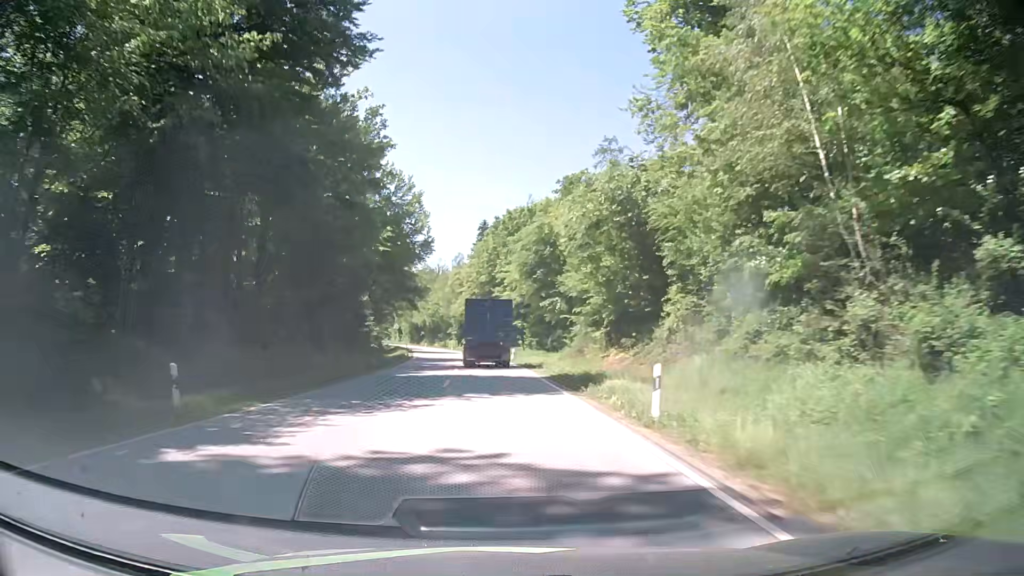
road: secondary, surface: asphalt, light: Day
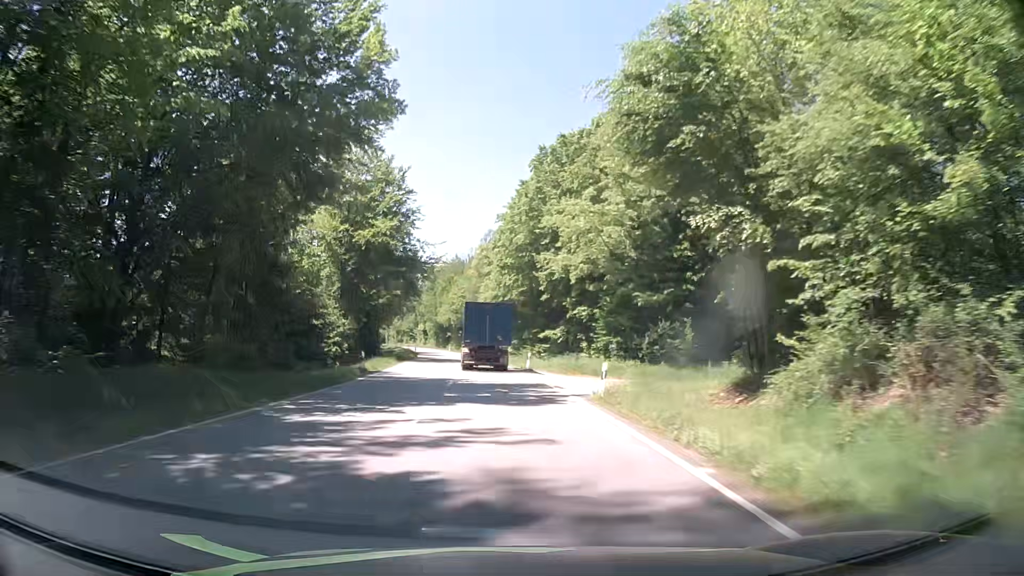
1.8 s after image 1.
(-1.0, +34.9) m; -4°
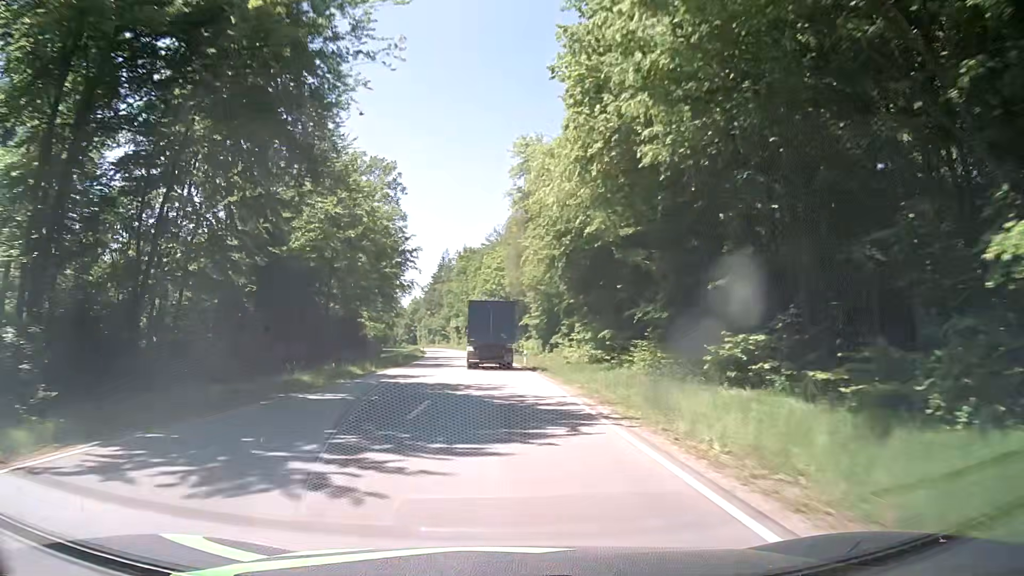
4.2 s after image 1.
(-1.3, +46.7) m; -3°
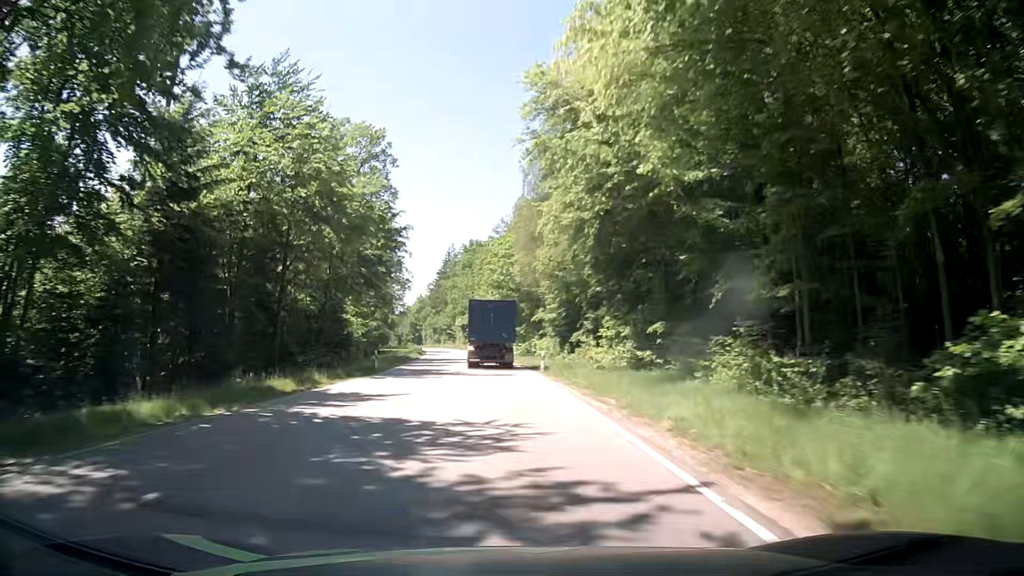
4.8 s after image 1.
(-0.1, +11.7) m; -1°
(0, +10) (0, +20) (0, +30) (-1, +40) (-1, +50) (-2, +60) (-3, +70) (-4, +80) (-5, +90) (-6, +100) m
